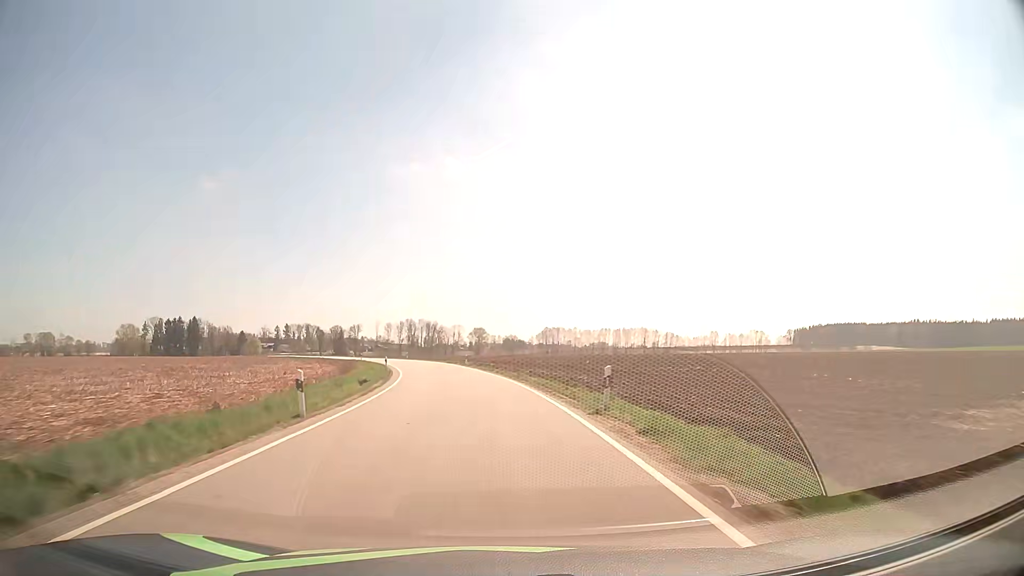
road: tertiary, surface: asphalt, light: Day
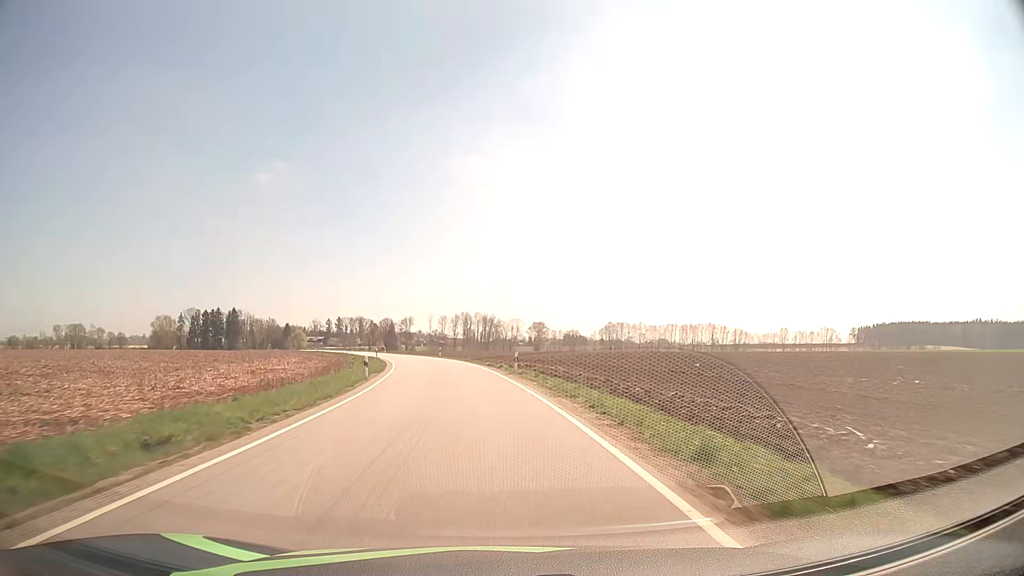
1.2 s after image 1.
(-1.0, +25.5) m; -5°
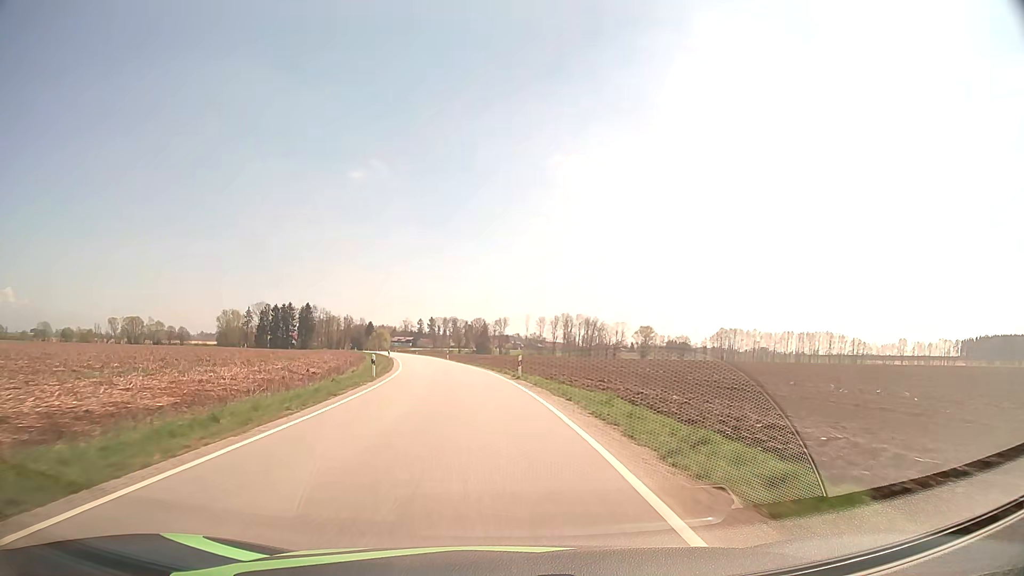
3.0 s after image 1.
(-2.8, +38.4) m; -8°
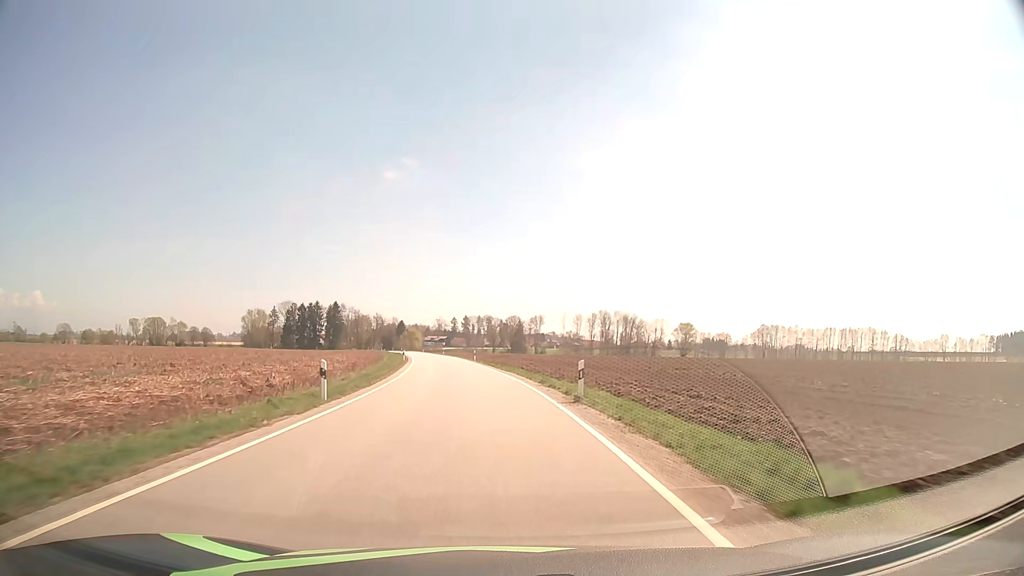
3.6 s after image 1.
(-0.3, +12.9) m; -3°
(0, +10) (-1, +20) (-1, +30) (-2, +40) (-3, +50) (-5, +60) (-6, +70) (-8, +80) (-9, +89) (-11, +99) m
